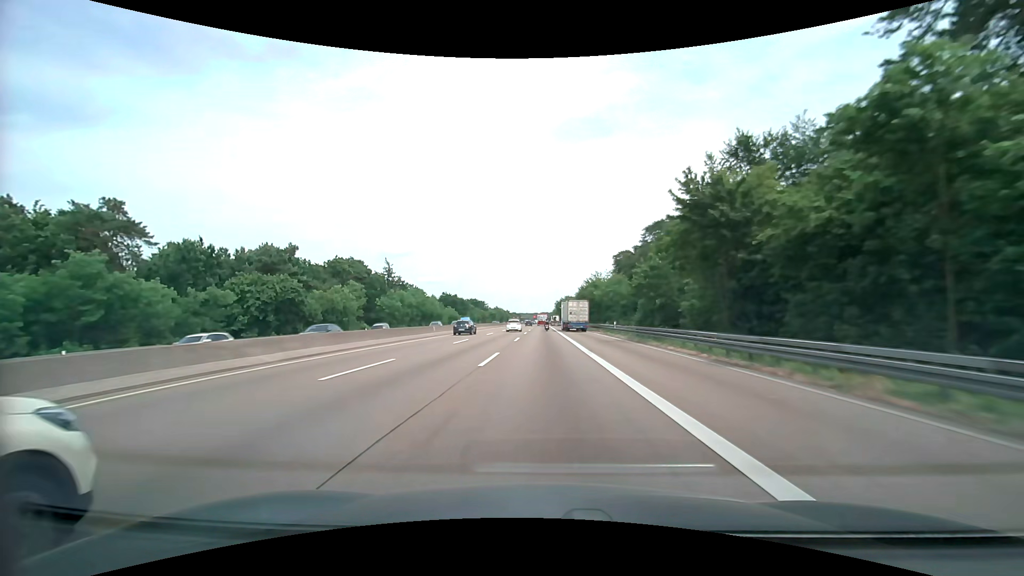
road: motorway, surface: asphalt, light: Day
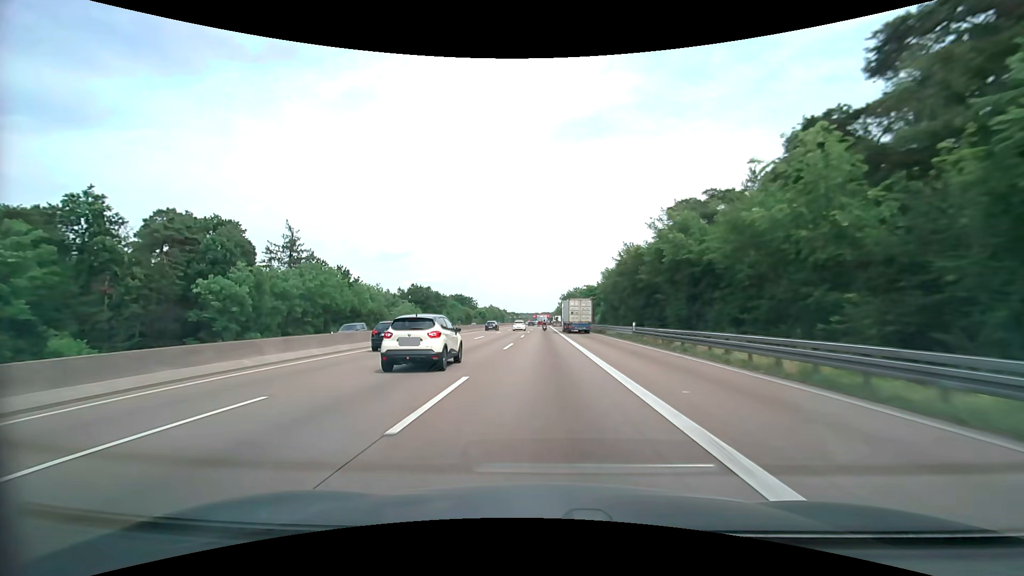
(-0.1, +62.0) m; 0°
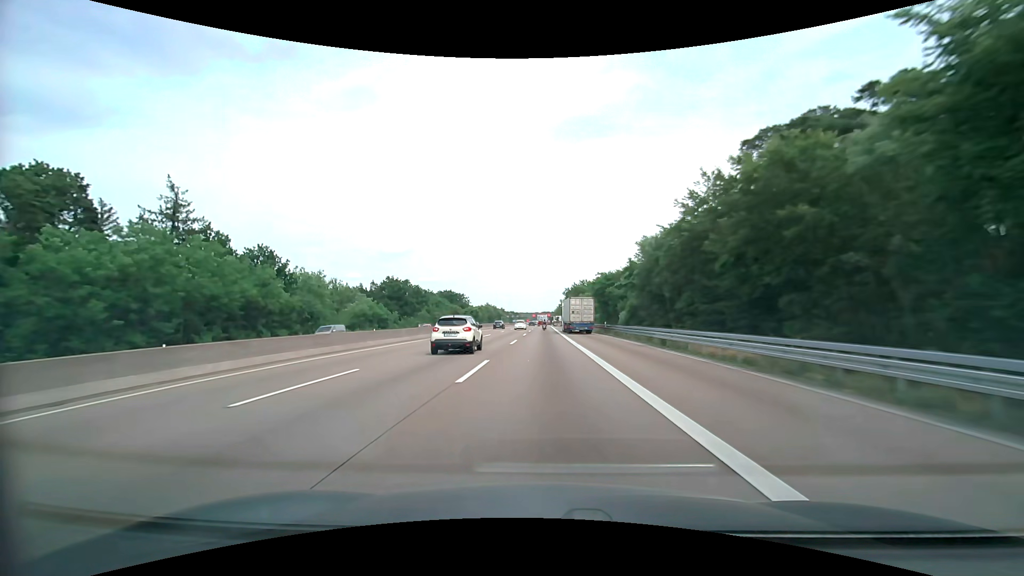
(0.0, +31.0) m; 0°
(0, +10) (0, +20) (0, +30) (0, +40) (0, +50) (0, +60) (0, +70) (0, +80) (0, +90) (0, +100) m
